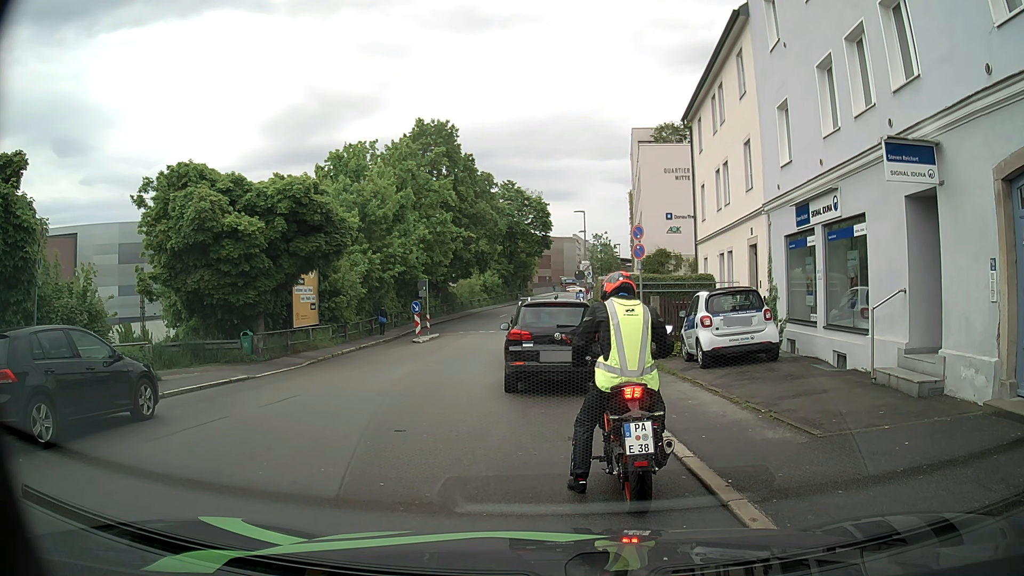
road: residential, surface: asphalt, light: Day
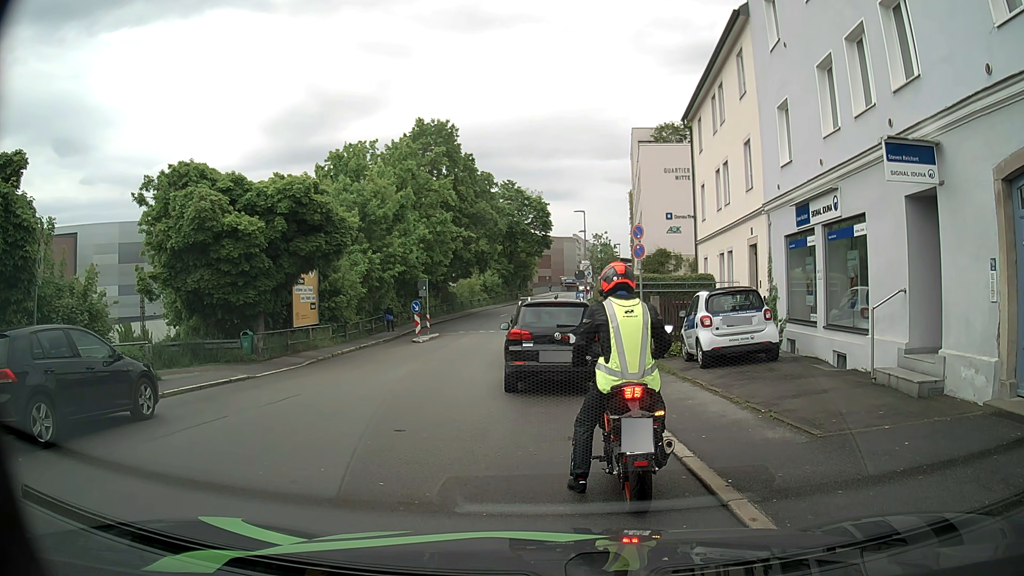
(0.0, 0.0) m; 0°
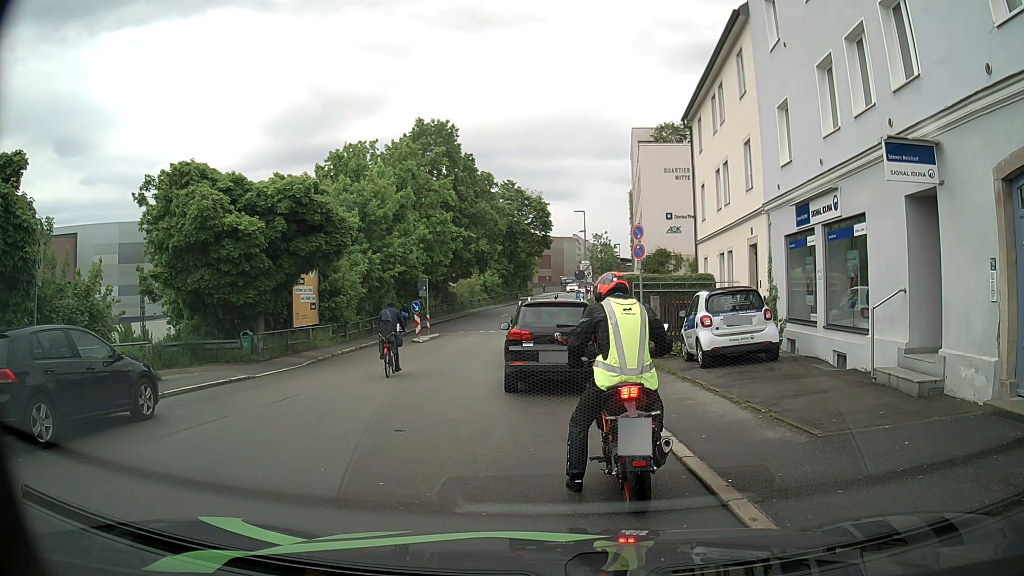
(0.0, 0.0) m; 0°
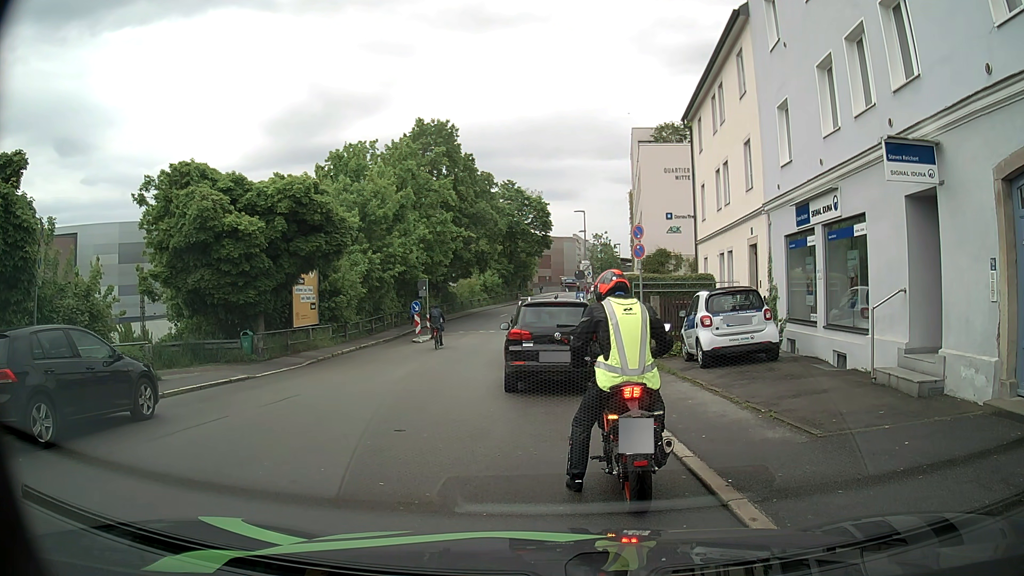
(0.0, 0.0) m; 0°
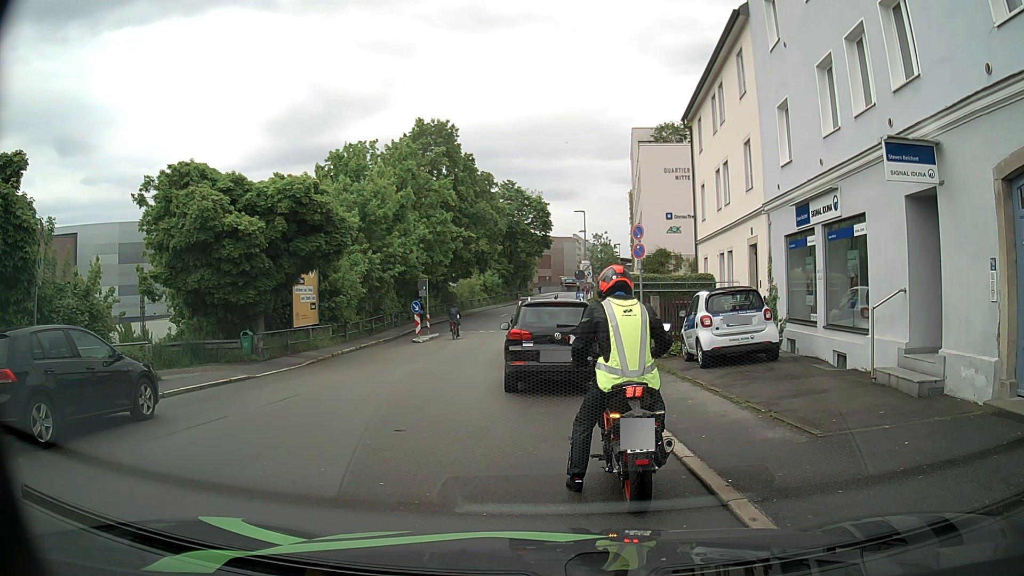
(0.0, 0.0) m; 0°
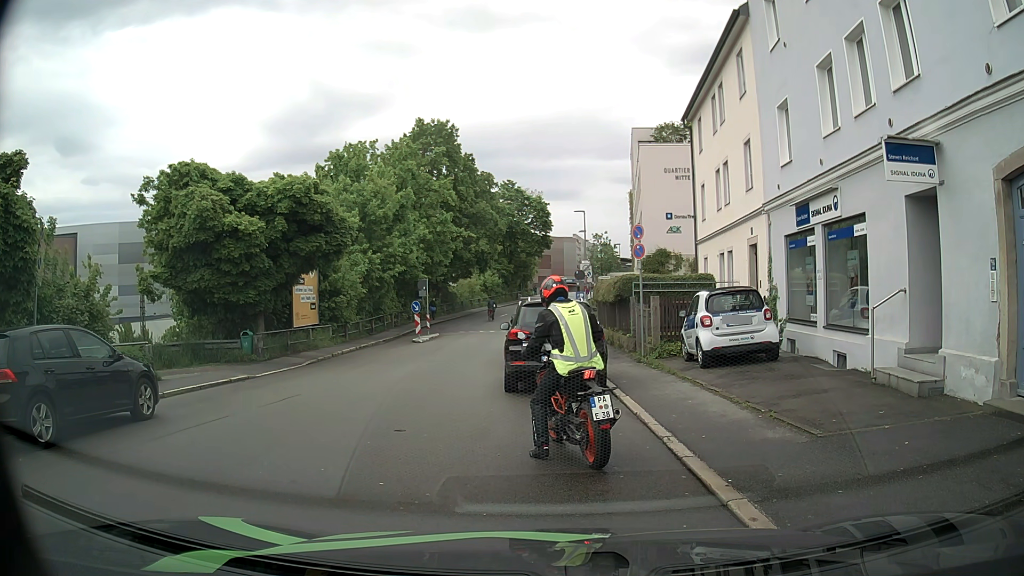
(0.0, 0.0) m; 0°
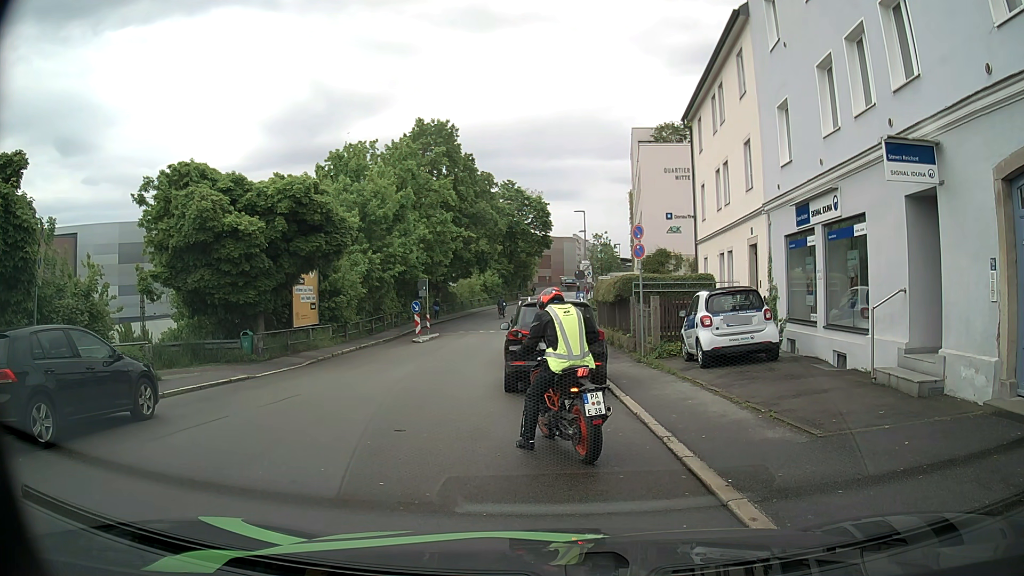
(0.0, 0.0) m; 0°
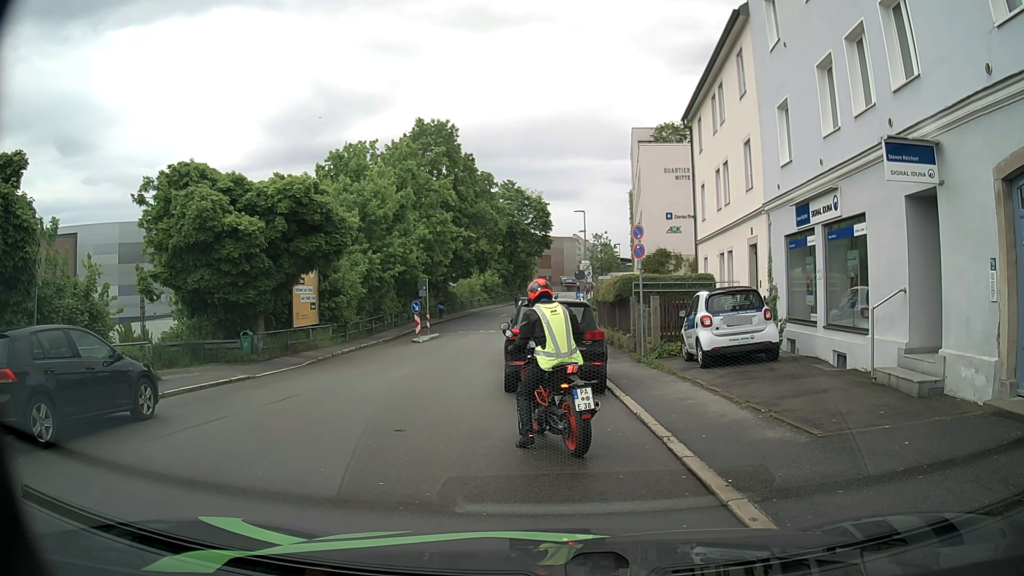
(0.0, 0.0) m; 0°
